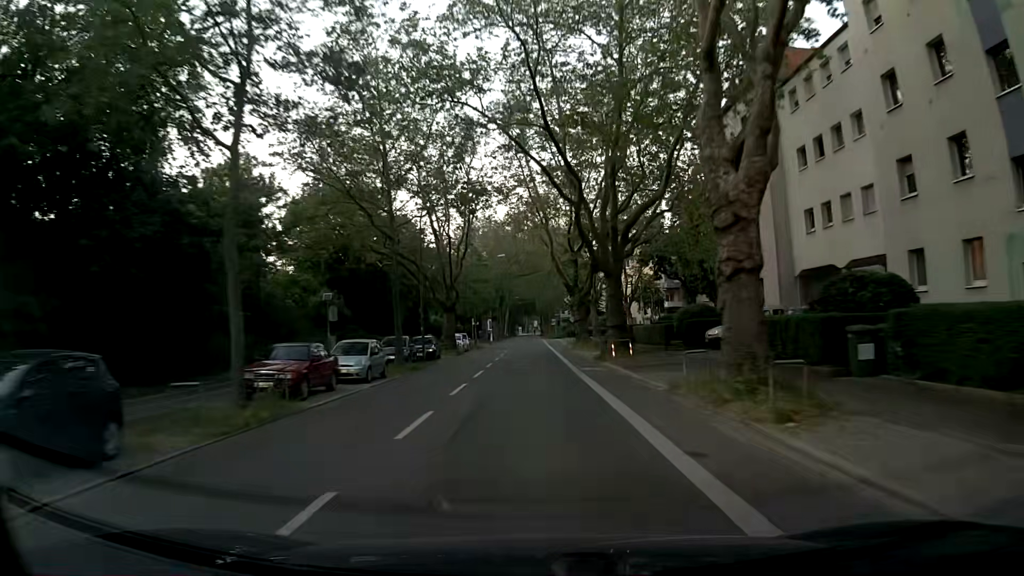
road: secondary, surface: asphalt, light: Day
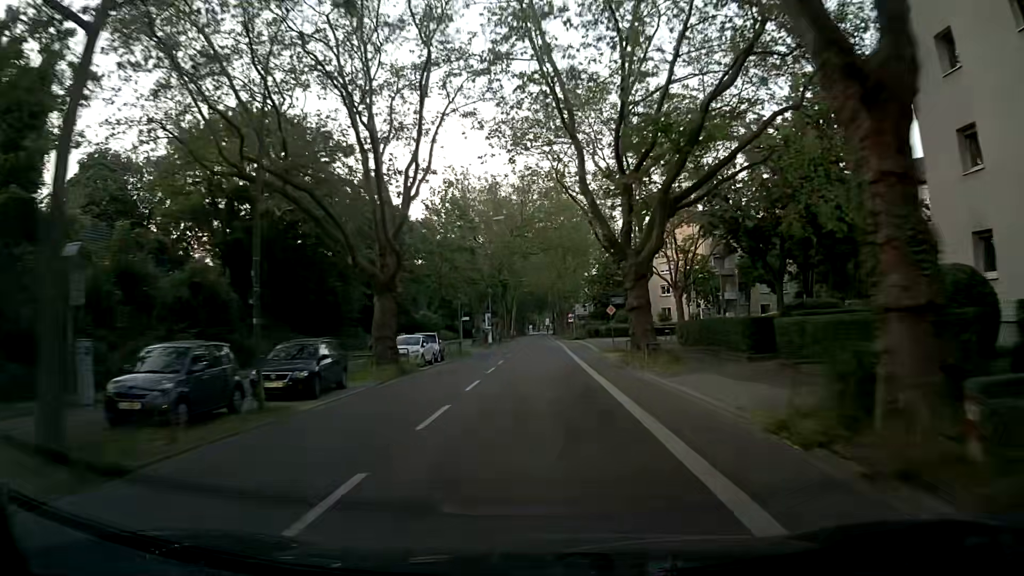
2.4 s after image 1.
(-0.3, +23.3) m; -2°
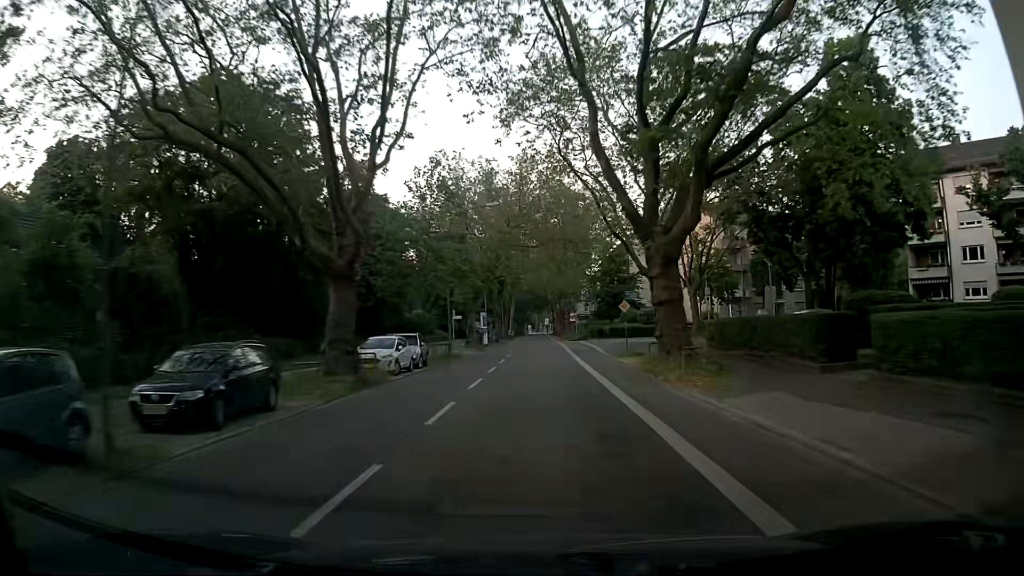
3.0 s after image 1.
(0.0, +5.5) m; 0°
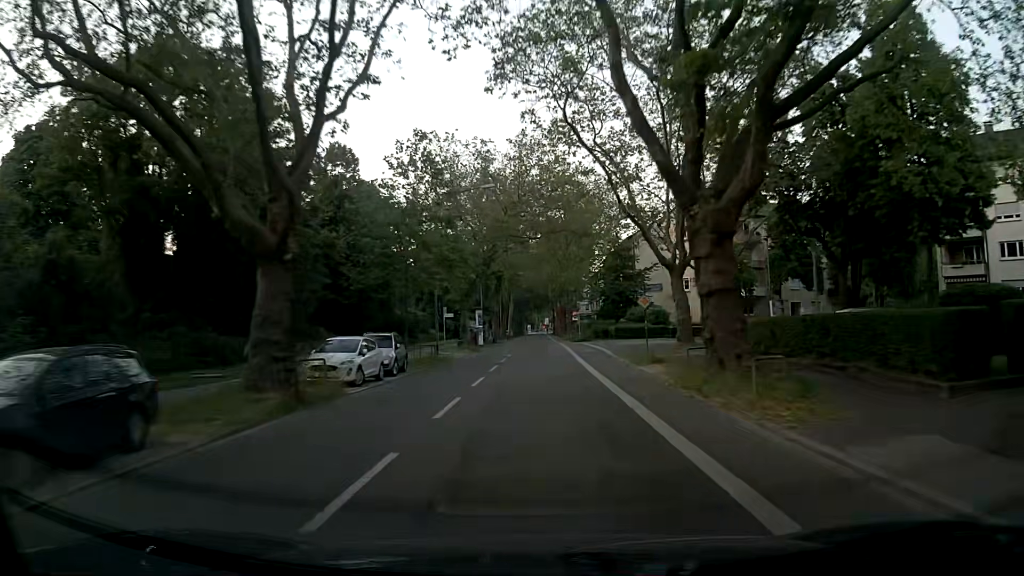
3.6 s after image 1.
(+0.1, +5.4) m; 0°
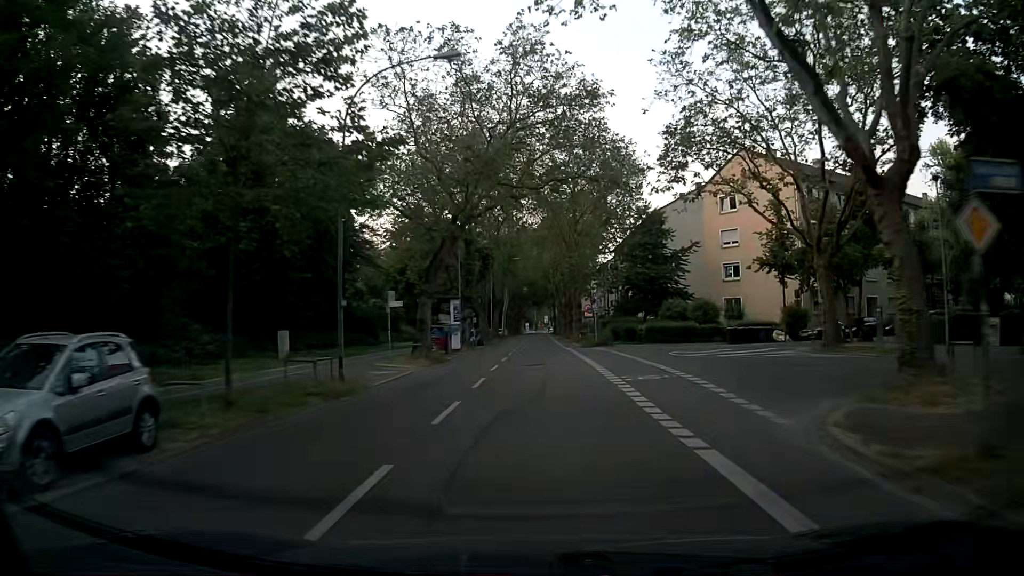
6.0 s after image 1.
(+0.1, +18.5) m; +2°
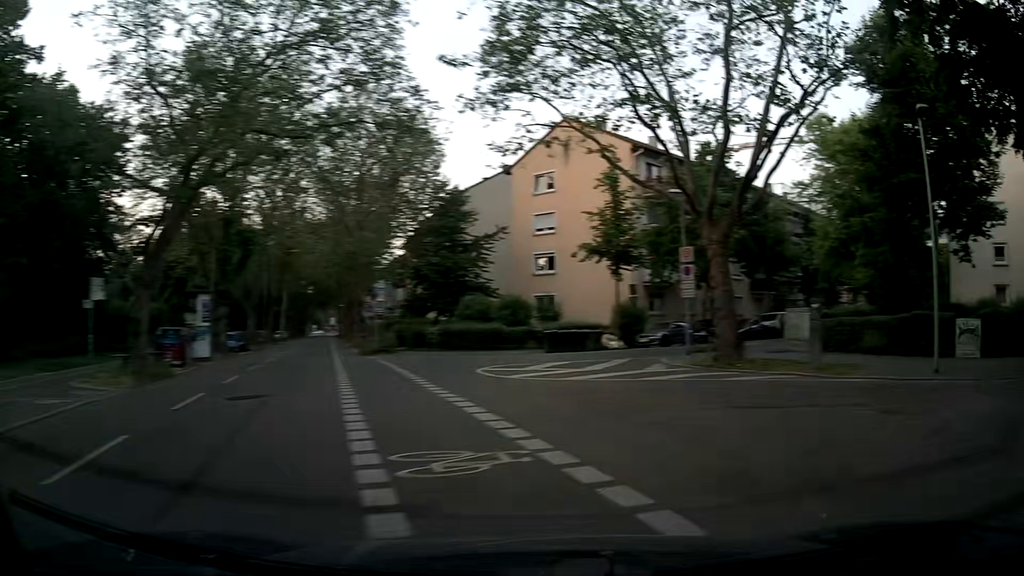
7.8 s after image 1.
(+0.7, +9.5) m; +19°
